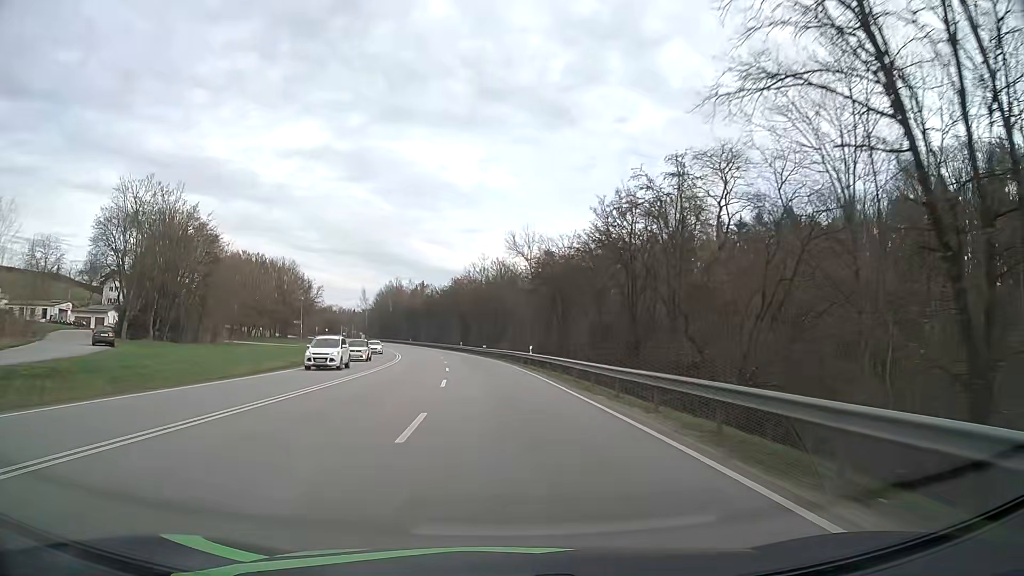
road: primary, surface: asphalt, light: Day
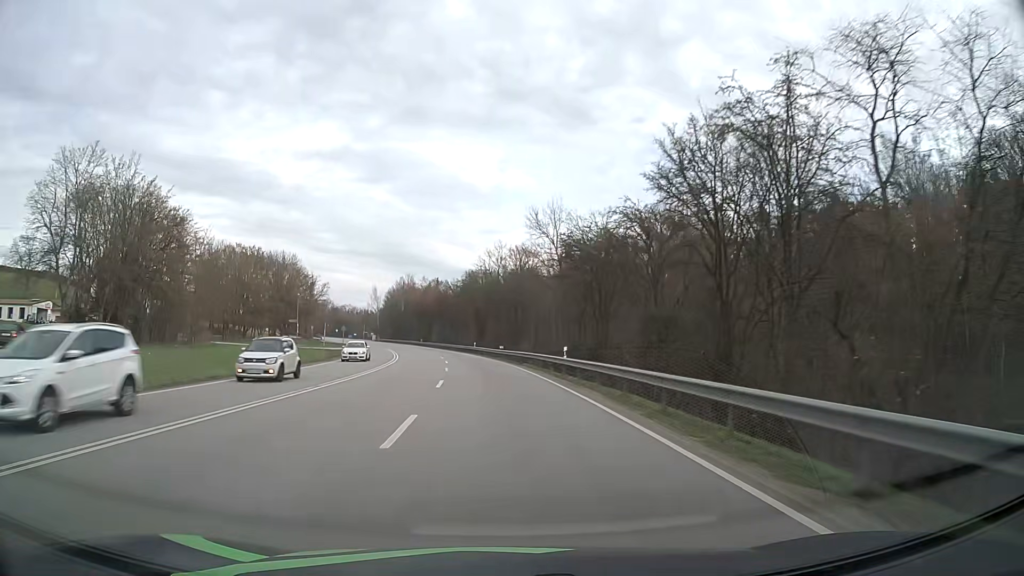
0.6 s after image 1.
(-0.1, +12.8) m; -2°
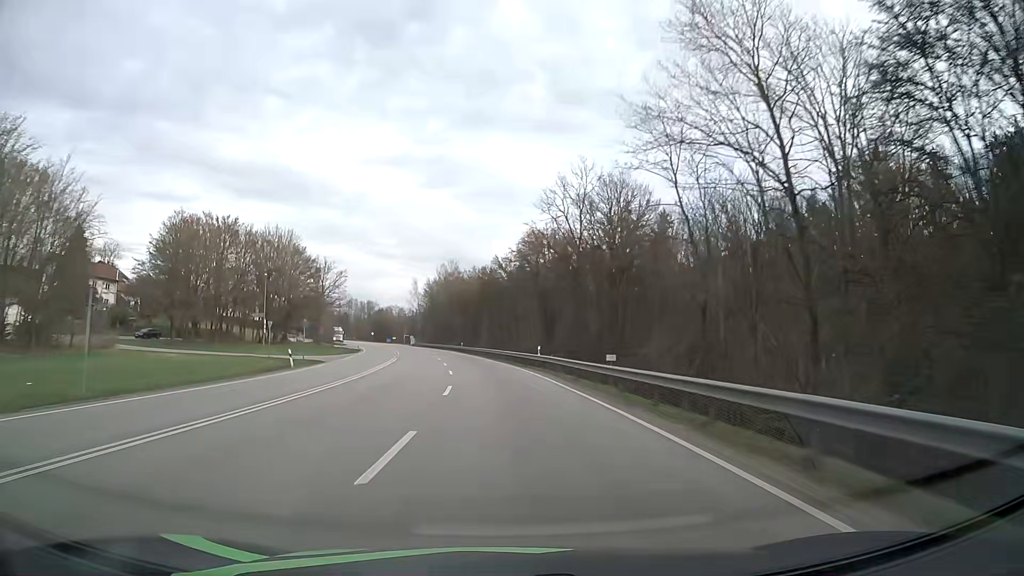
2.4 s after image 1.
(-1.7, +38.4) m; -5°
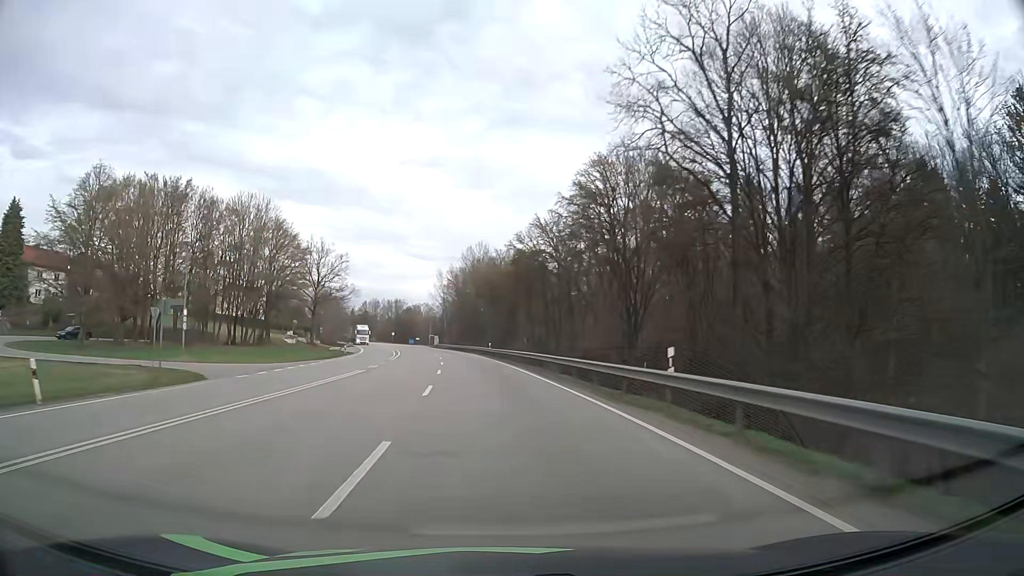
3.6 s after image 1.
(-0.7, +25.6) m; -3°
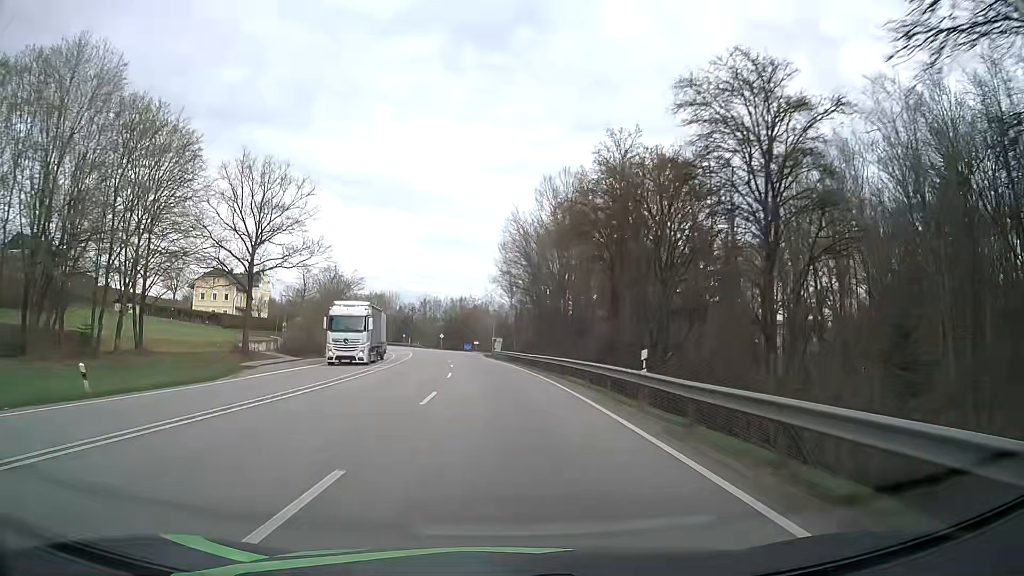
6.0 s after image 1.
(-2.8, +50.1) m; -7°
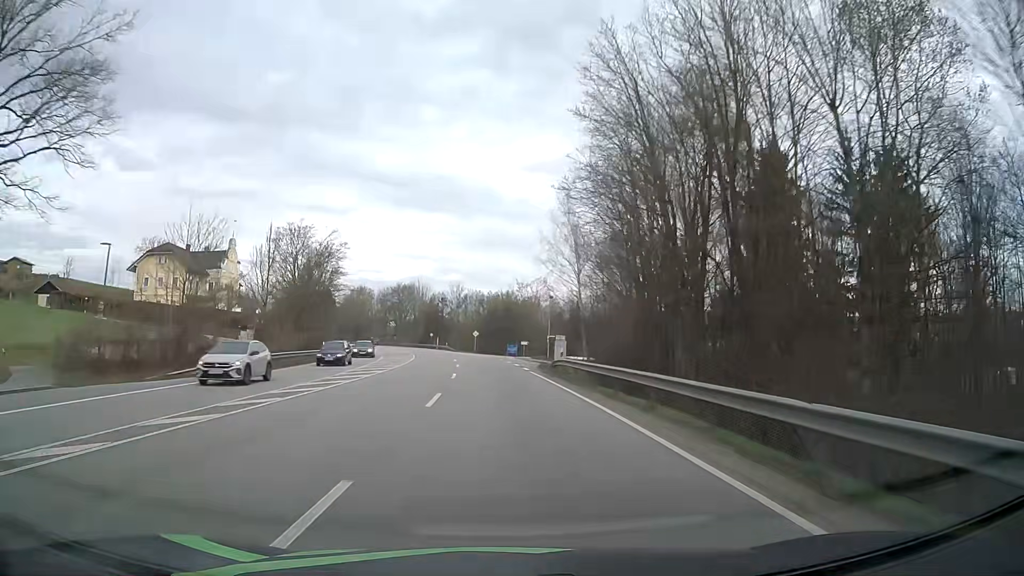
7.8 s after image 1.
(-1.2, +36.8) m; -4°
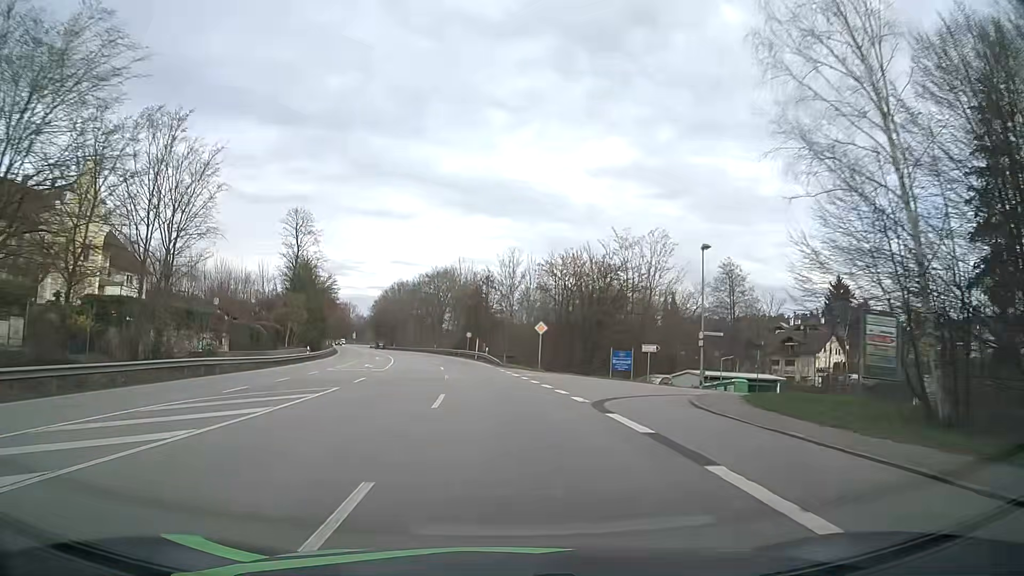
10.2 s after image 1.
(-2.0, +48.1) m; -5°
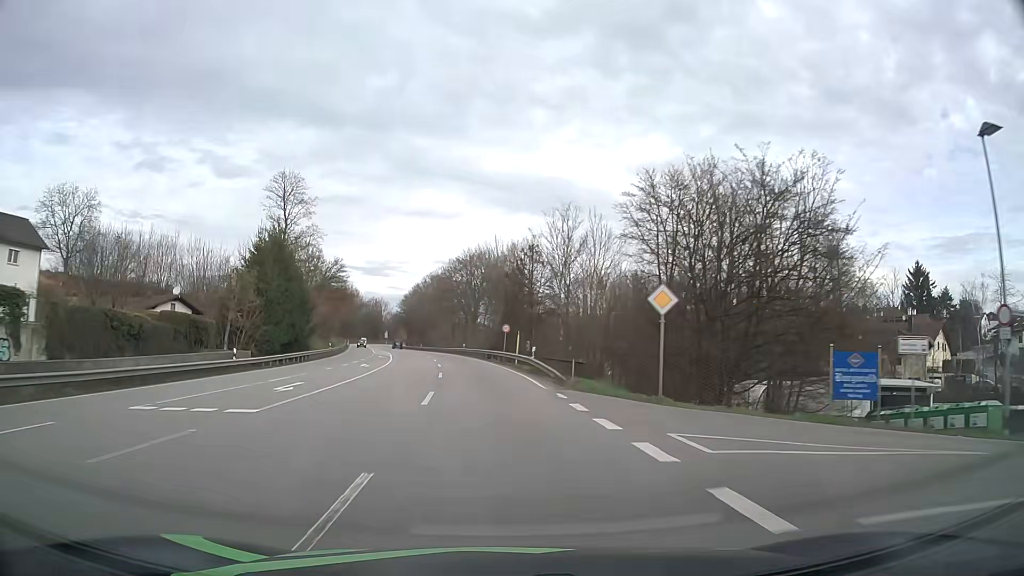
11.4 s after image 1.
(-0.9, +23.8) m; -4°
(0, +10) (-1, +20) (-1, +30) (-2, +40) (-4, +50) (-5, +60) (-7, +70) (-9, +79) (-11, +89) (-13, +99) m
